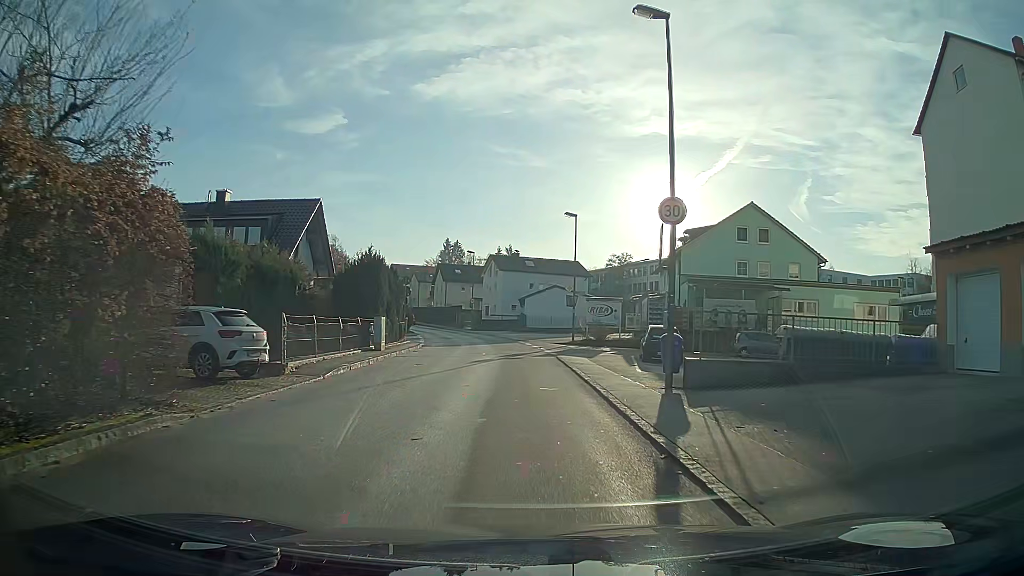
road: unclassified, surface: asphalt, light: Day
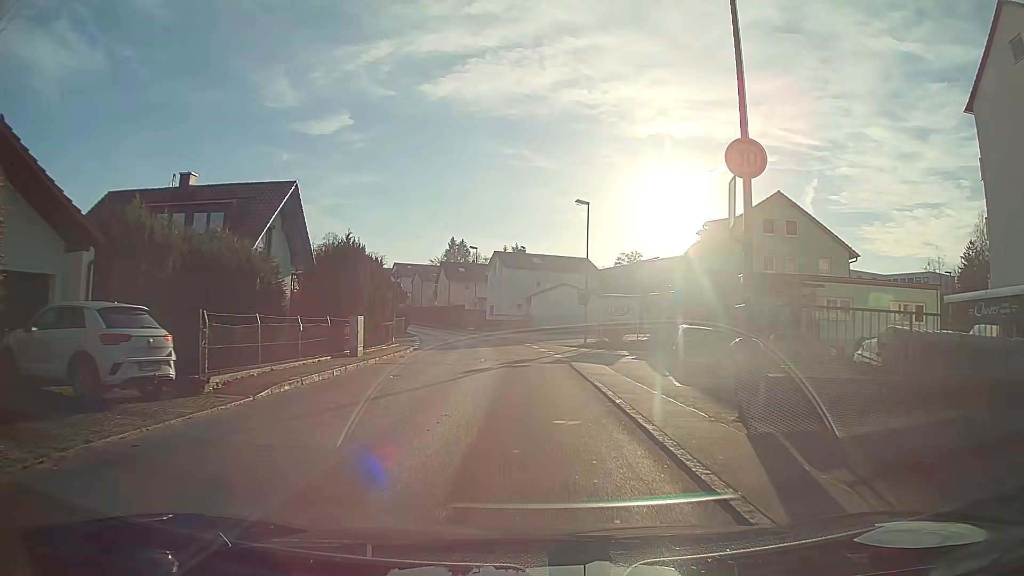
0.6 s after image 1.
(0.0, +4.5) m; -1°
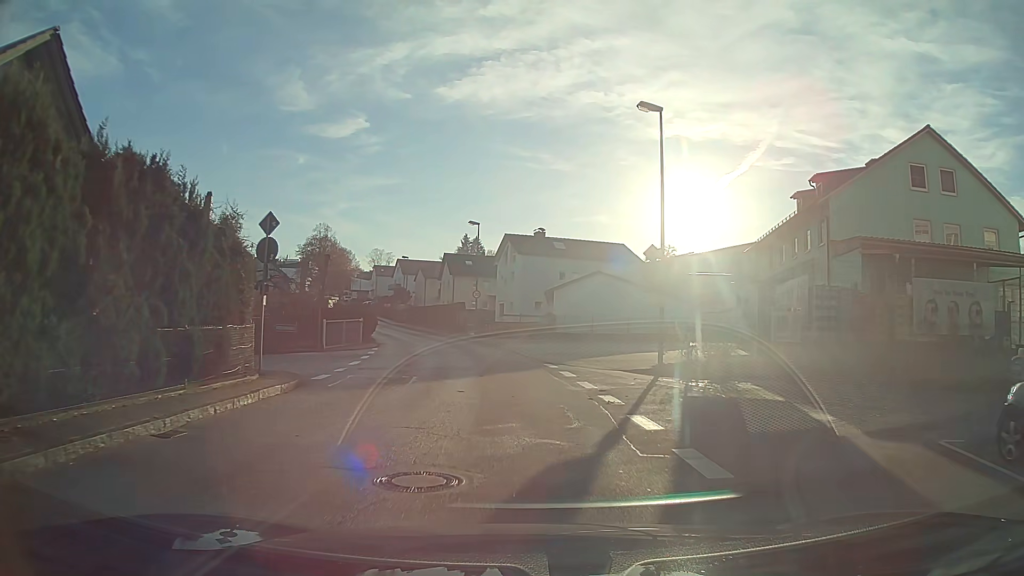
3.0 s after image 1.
(-0.2, +18.1) m; -1°
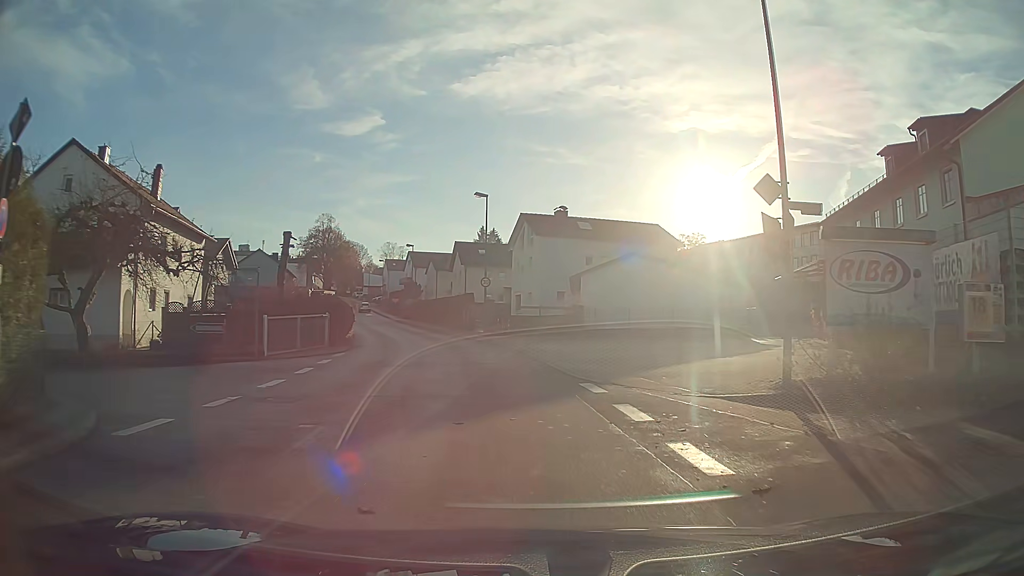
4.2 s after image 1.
(-0.1, +9.1) m; -2°
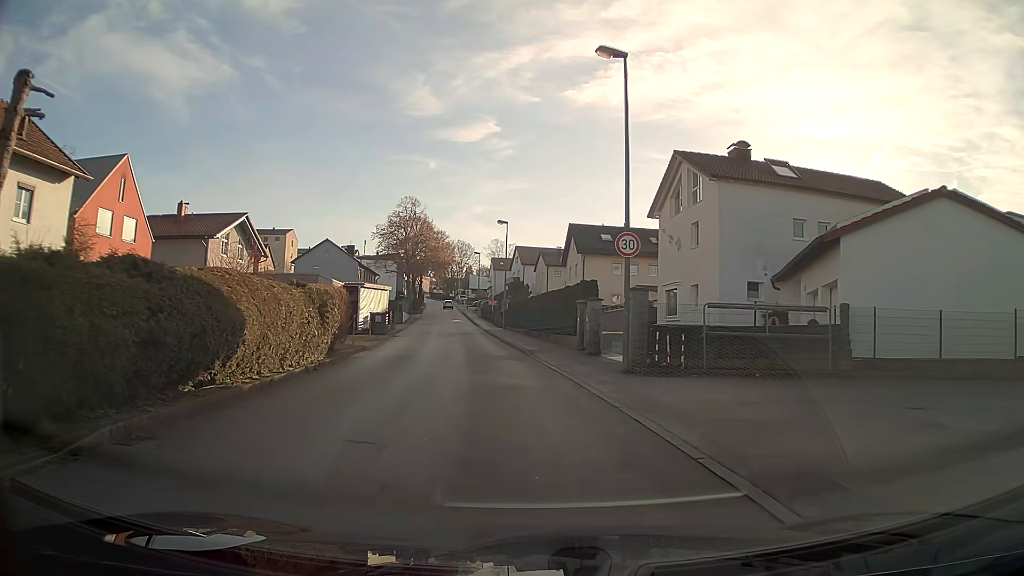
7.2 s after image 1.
(-1.9, +22.5) m; -10°
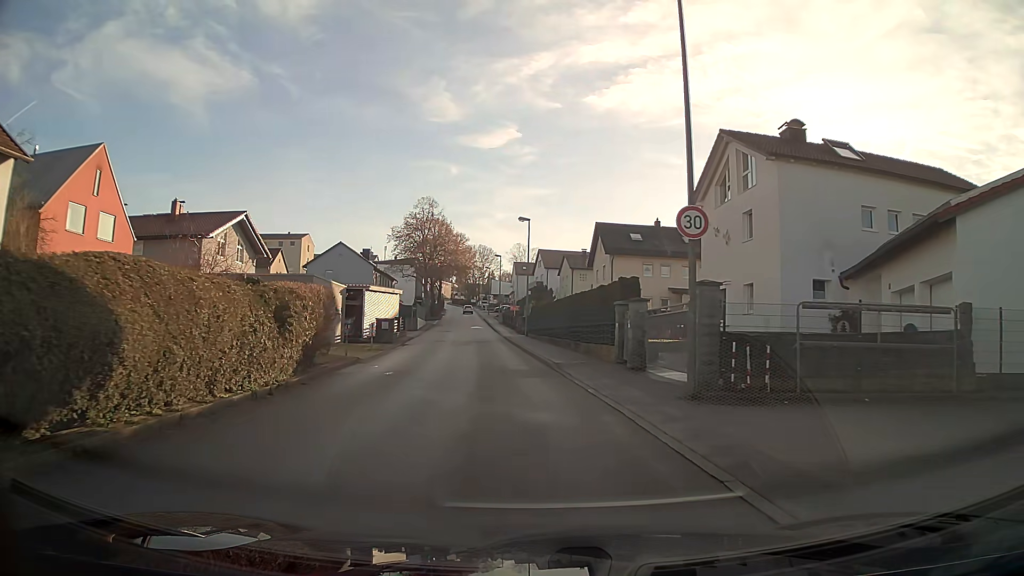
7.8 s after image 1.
(-0.1, +4.5) m; -2°
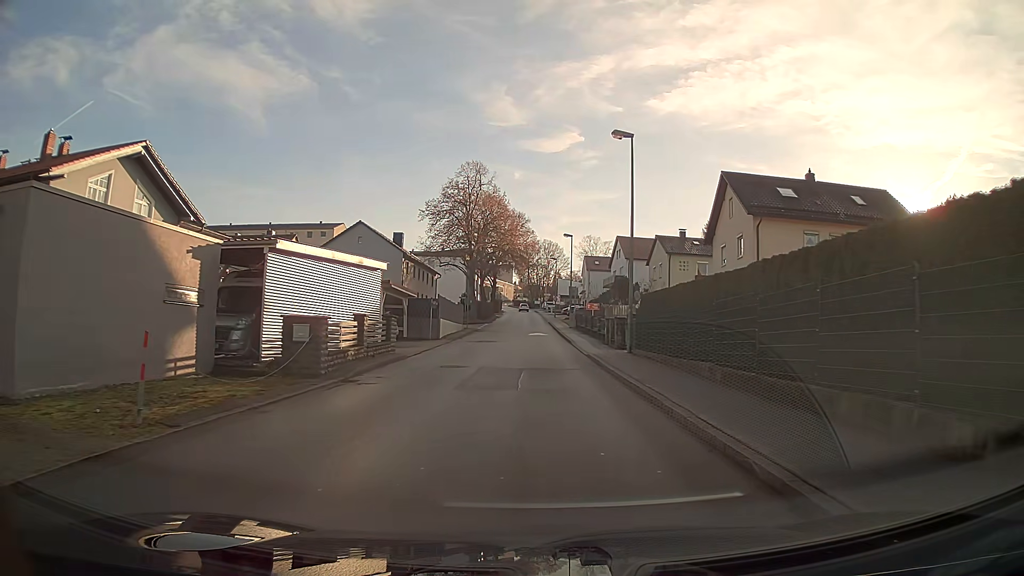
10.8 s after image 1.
(-1.3, +22.3) m; -5°
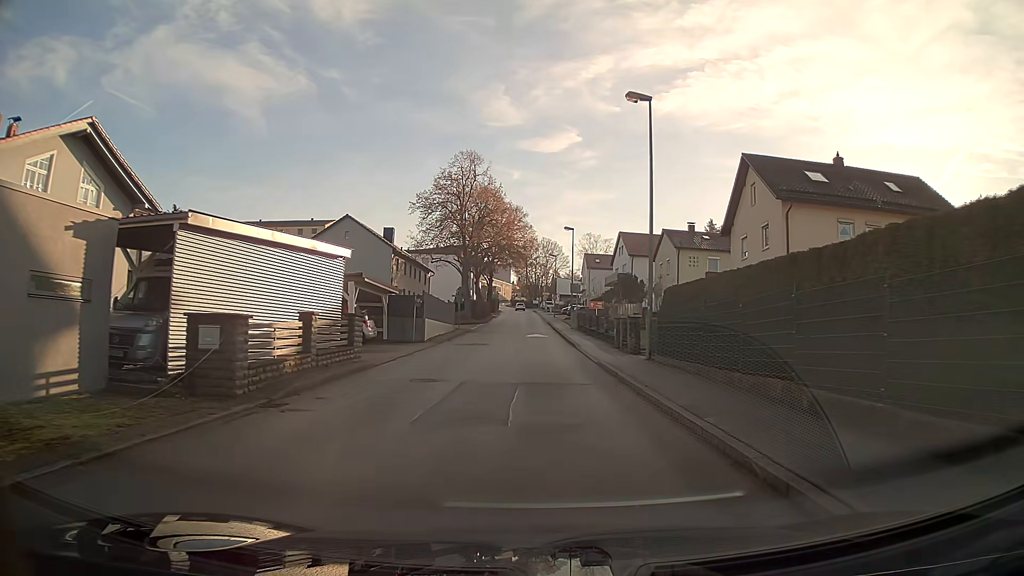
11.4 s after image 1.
(0.0, +4.4) m; 0°
(0, +10) (0, +20) (0, +30) (0, +40) (0, +50) (0, +60) (0, +70) (-1, +80) (-1, +90) (-1, +100) m
